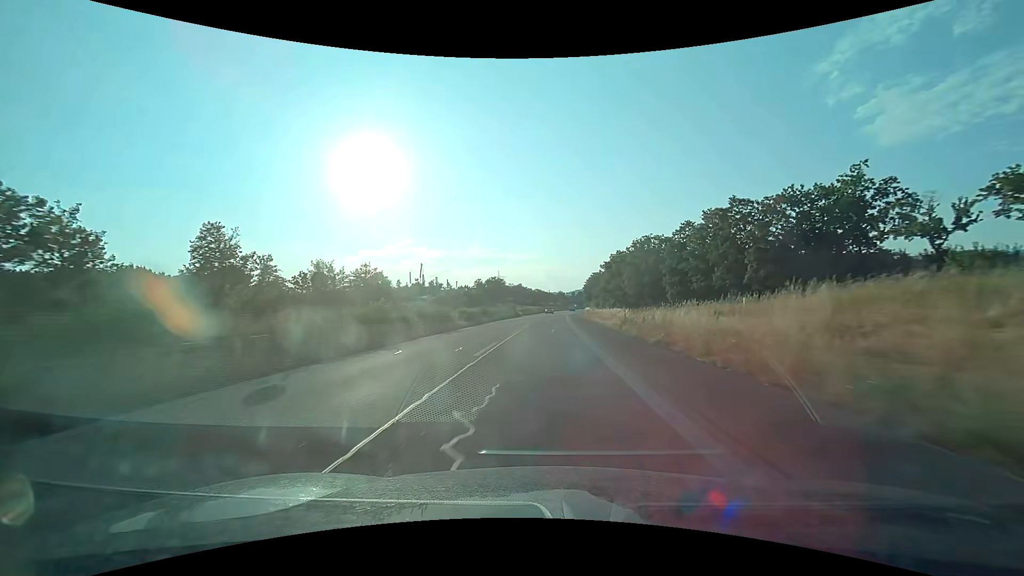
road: trunk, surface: asphalt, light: Day
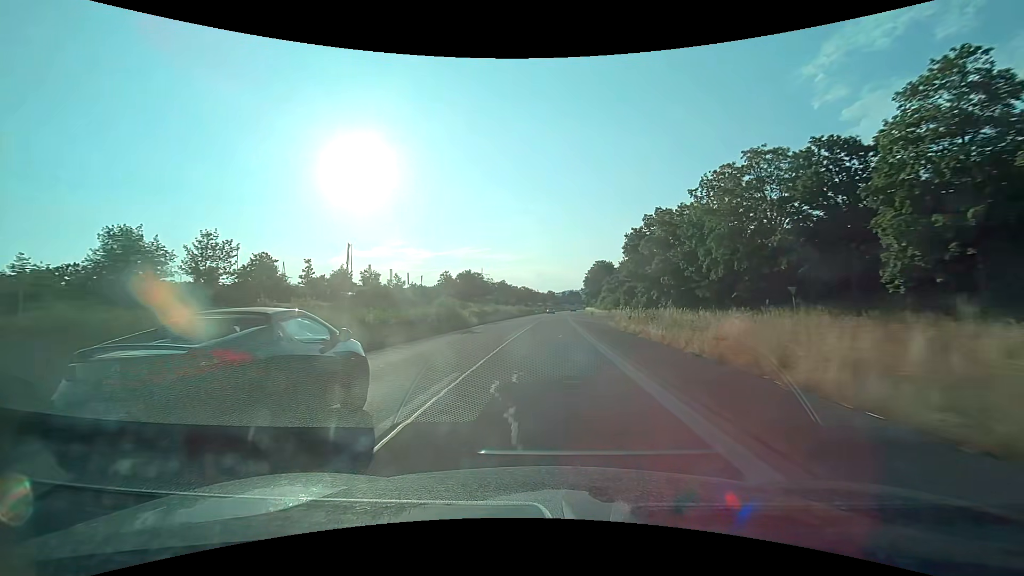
(+0.5, +45.9) m; +1°
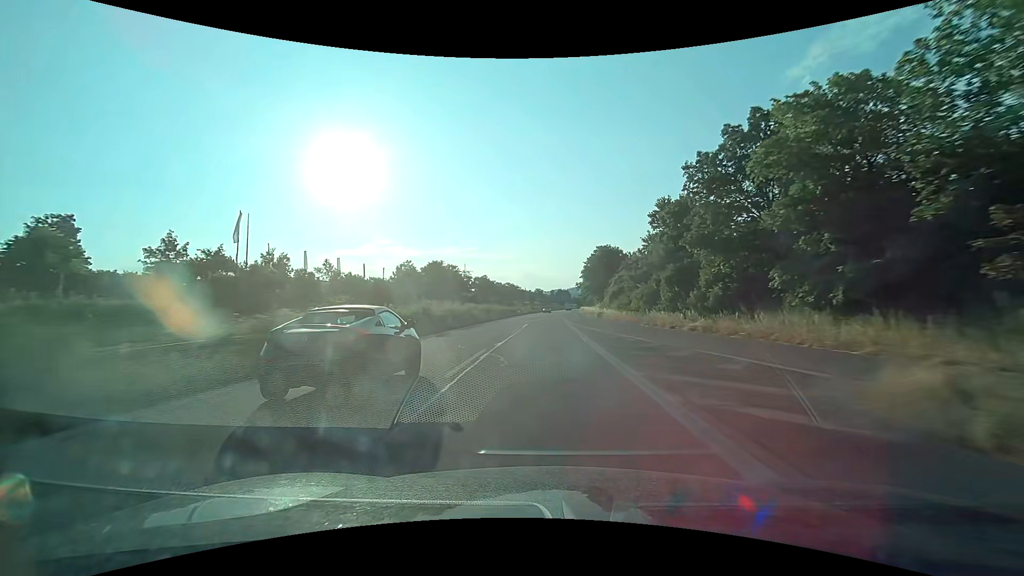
(+0.3, +30.6) m; +1°
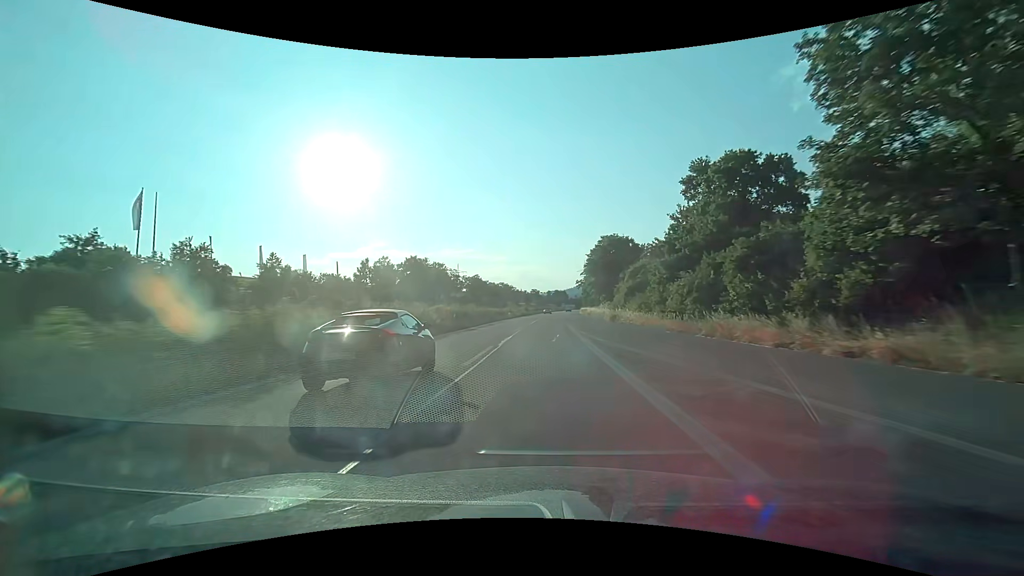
(+0.1, +15.3) m; 0°
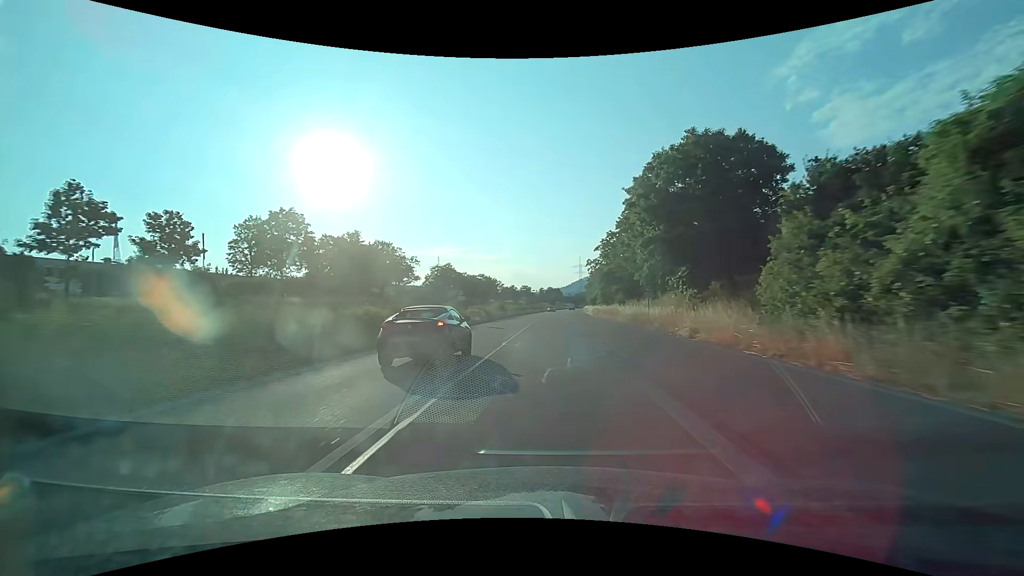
(+0.4, +45.7) m; +1°
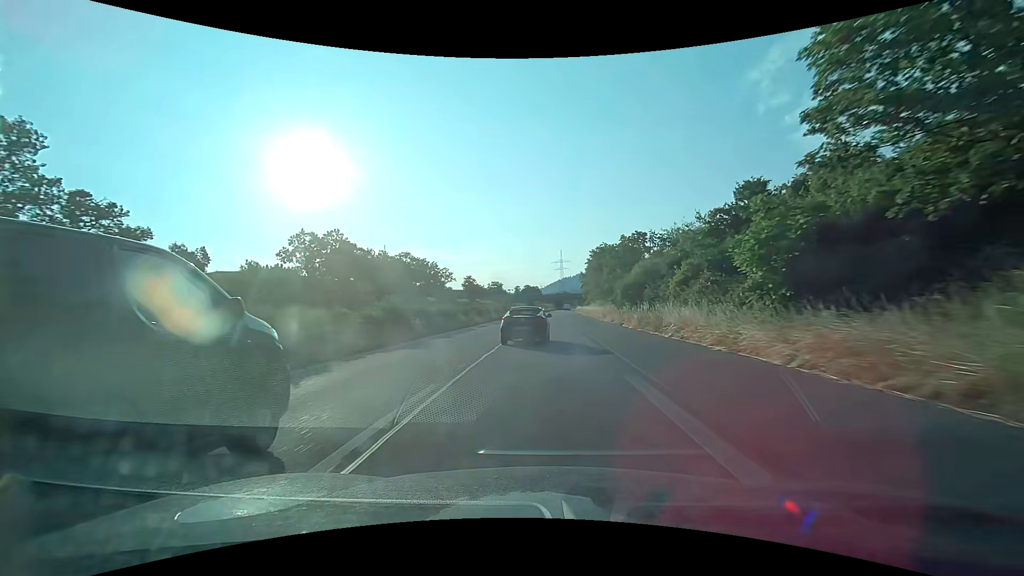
(+1.7, +71.4) m; +3°
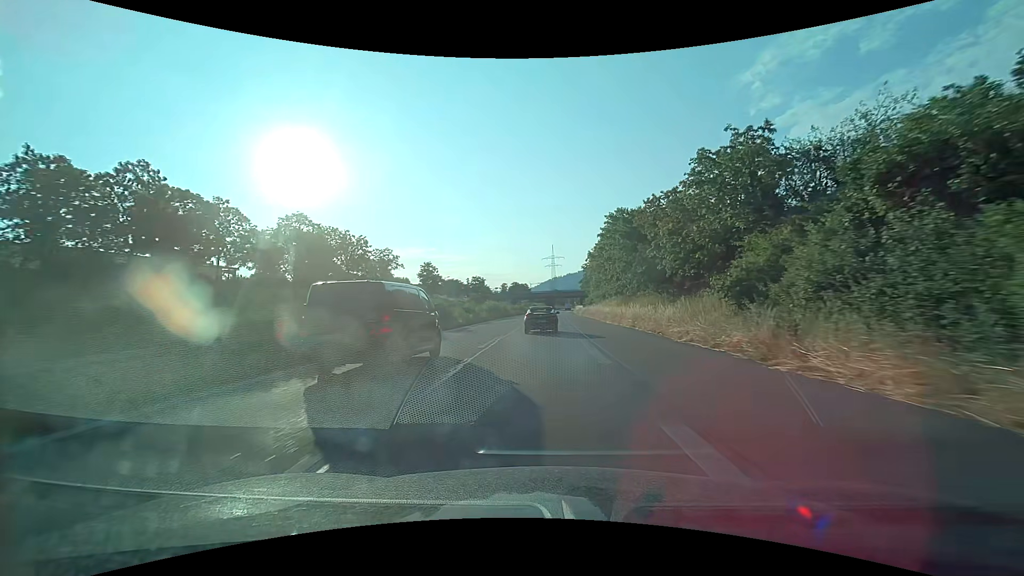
(+0.2, +39.7) m; +1°
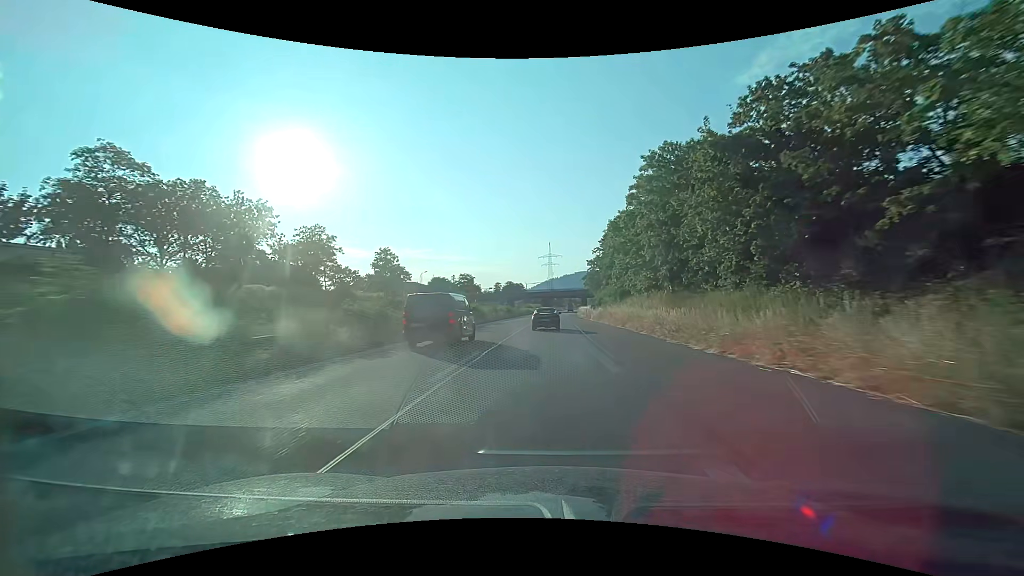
(+0.1, +25.4) m; 0°
(0, +10) (0, +20) (0, +30) (0, +40) (0, +50) (+1, +60) (+1, +70) (+2, +80) (+2, +90) (+3, +100) m
